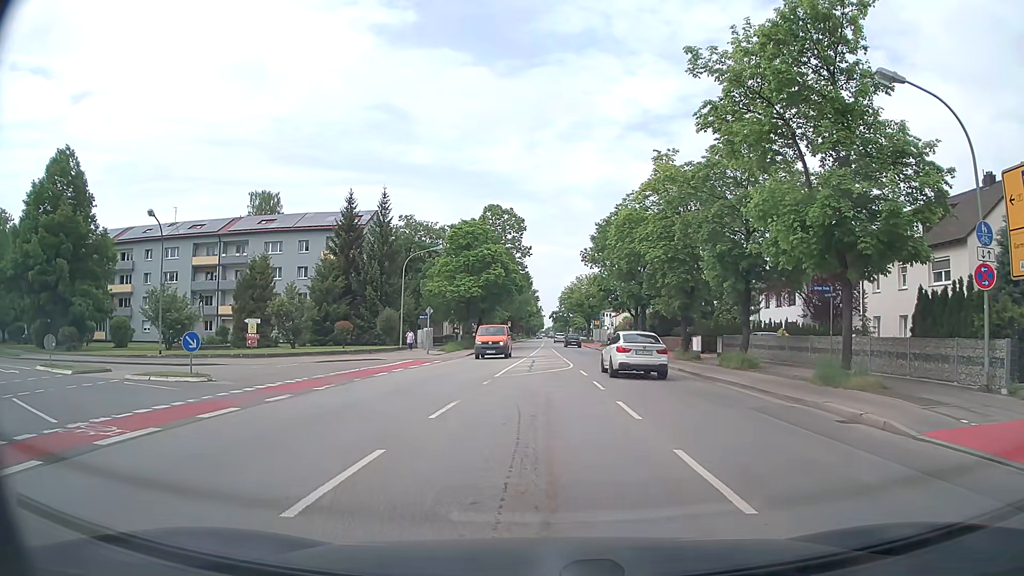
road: secondary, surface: asphalt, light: Day
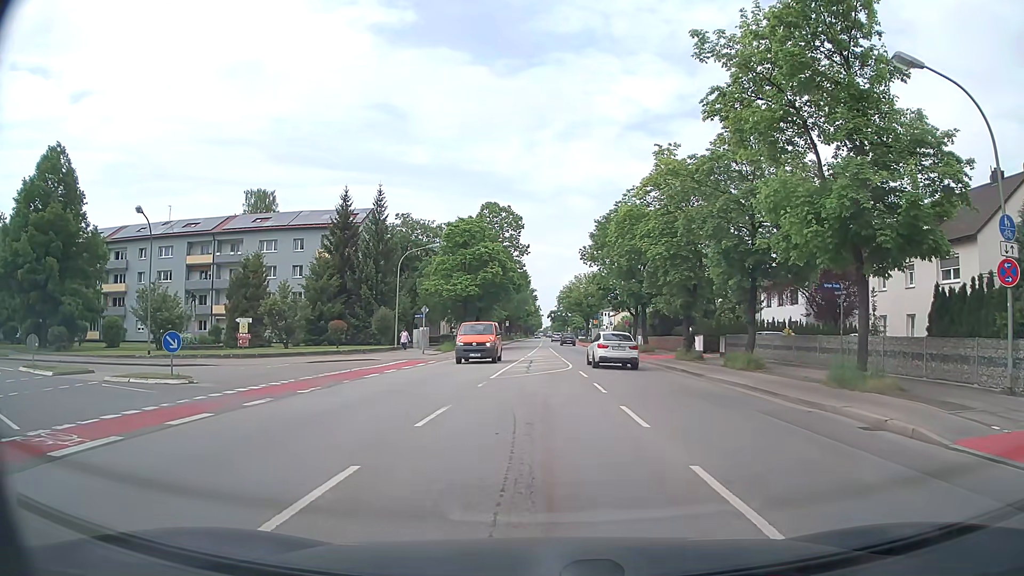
(0.0, +1.1) m; -1°
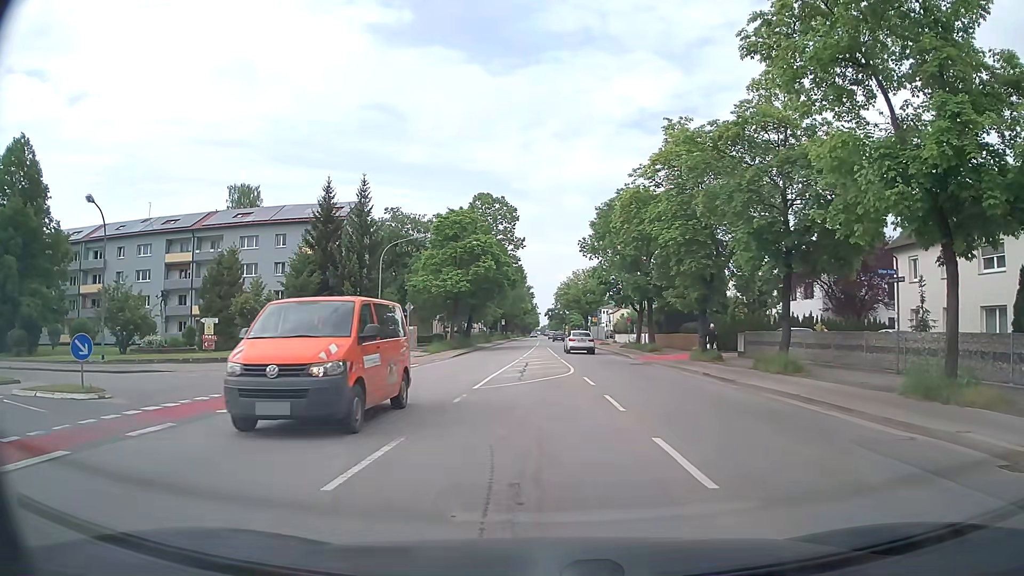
(+0.1, +4.2) m; +2°
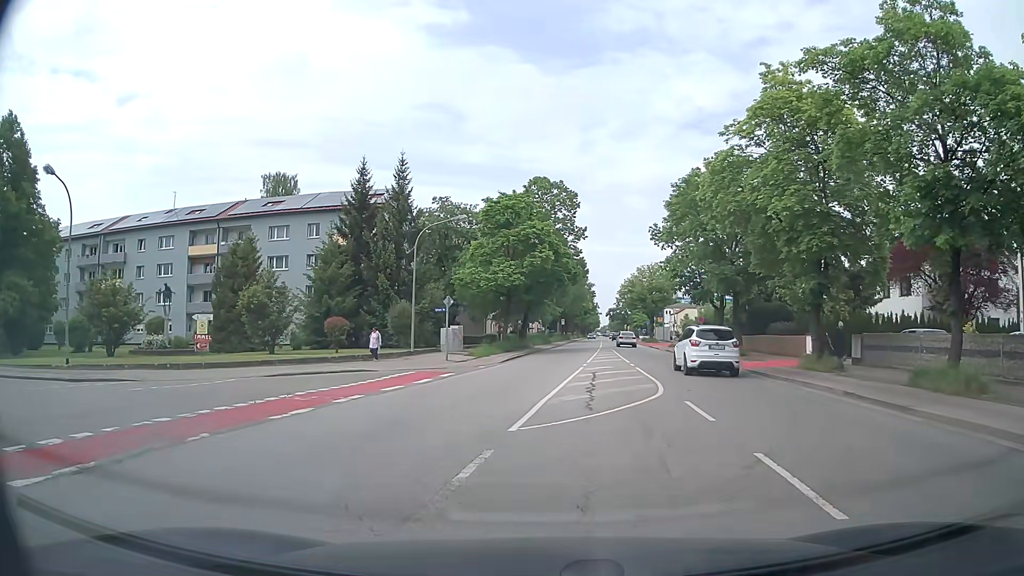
(-0.4, +7.1) m; -6°
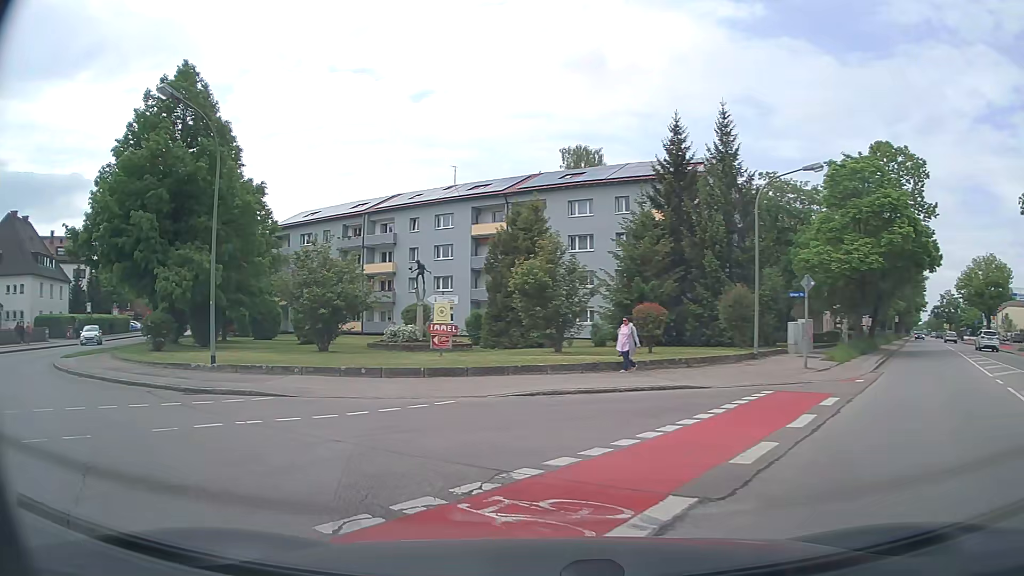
(-1.9, +9.8) m; -27°
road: tertiary
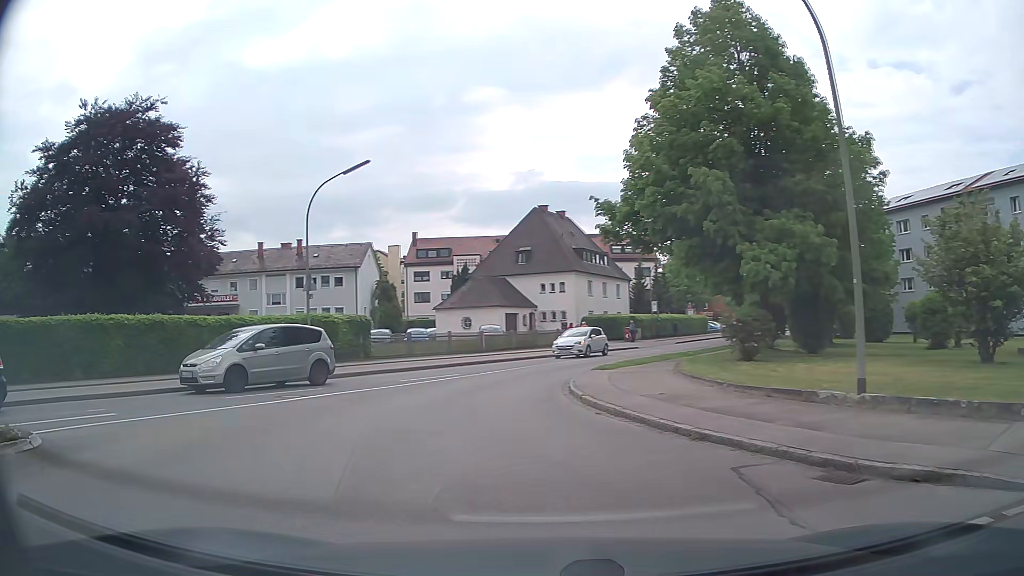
(-3.5, +8.1) m; -49°
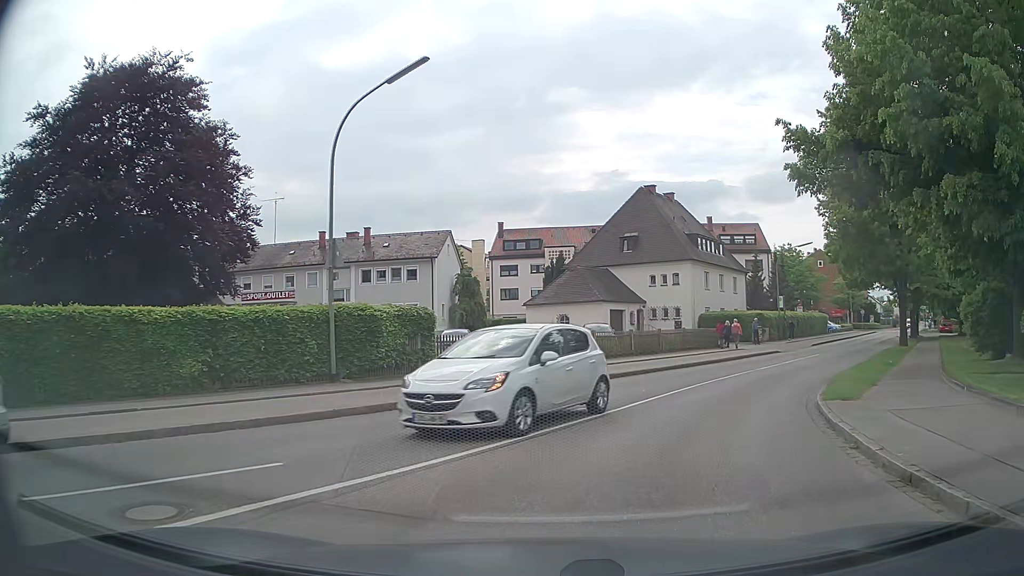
(-1.8, +9.6) m; -9°
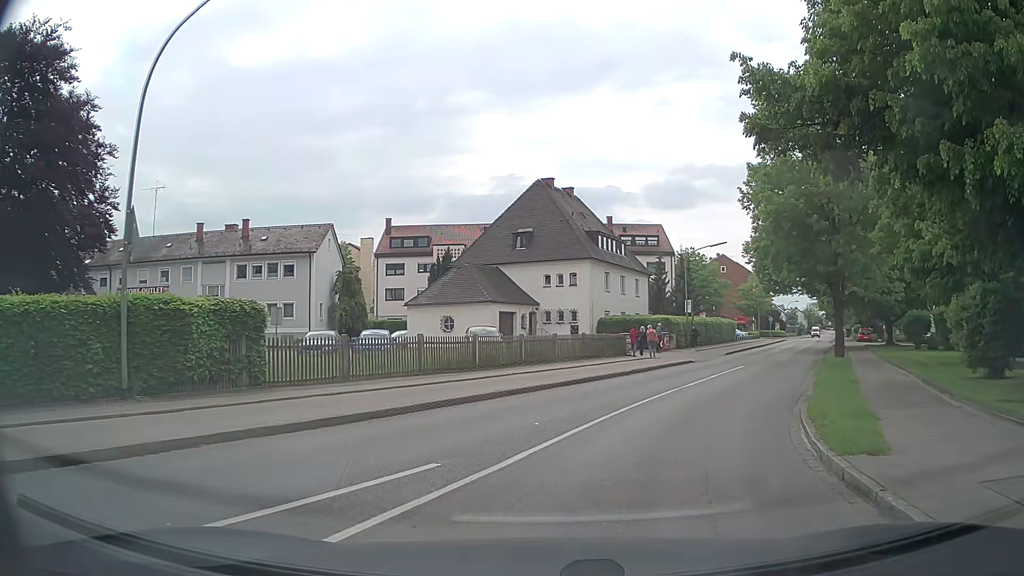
(+0.4, +4.7) m; +8°
(+2, +10) (+5, +19) (+10, +28) (+14, +37) (+19, +46) (+23, +55) (+28, +64) (+32, +73) (+37, +82) (+41, +91) m
